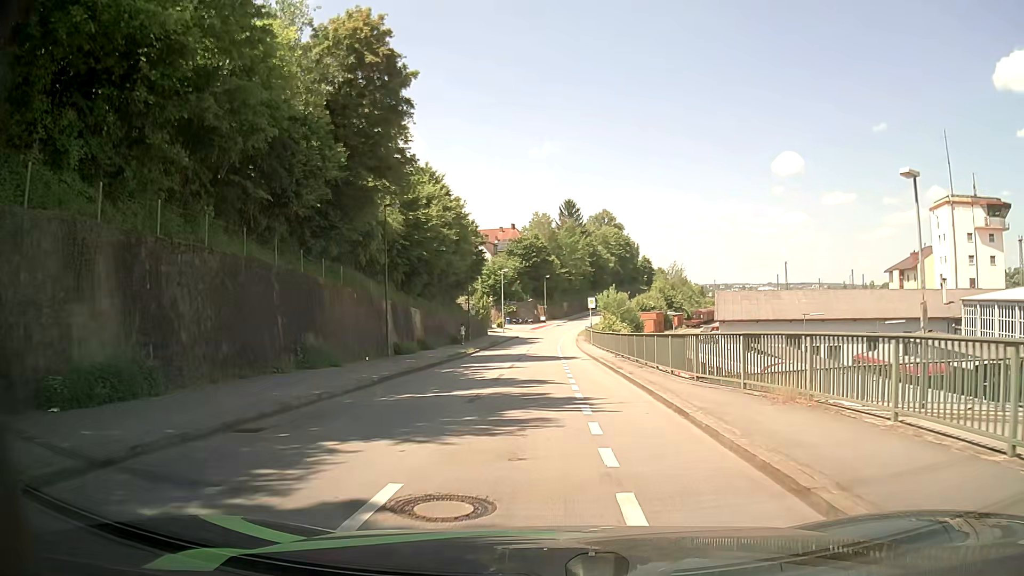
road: residential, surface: asphalt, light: Day
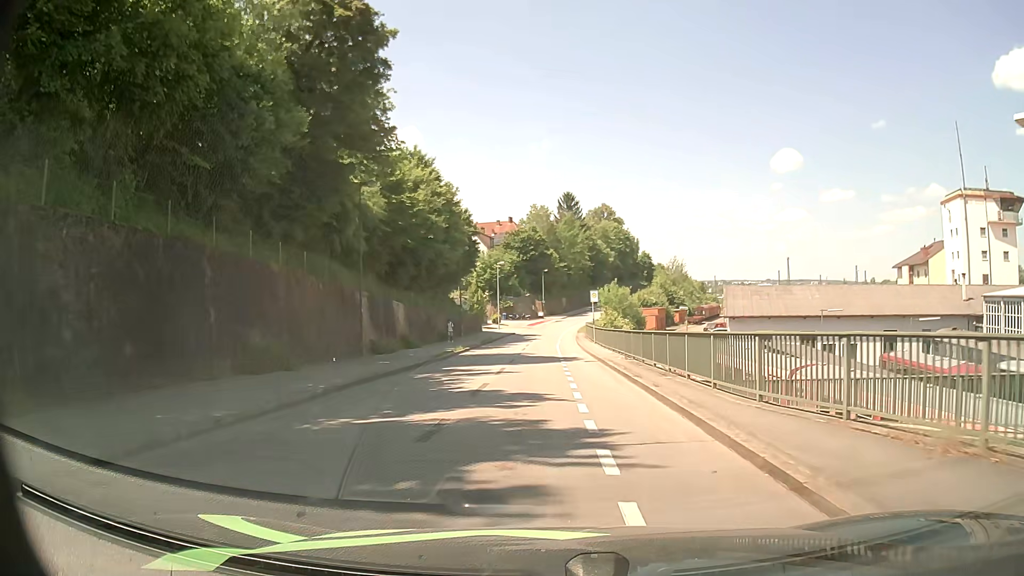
(0.0, +4.5) m; -1°
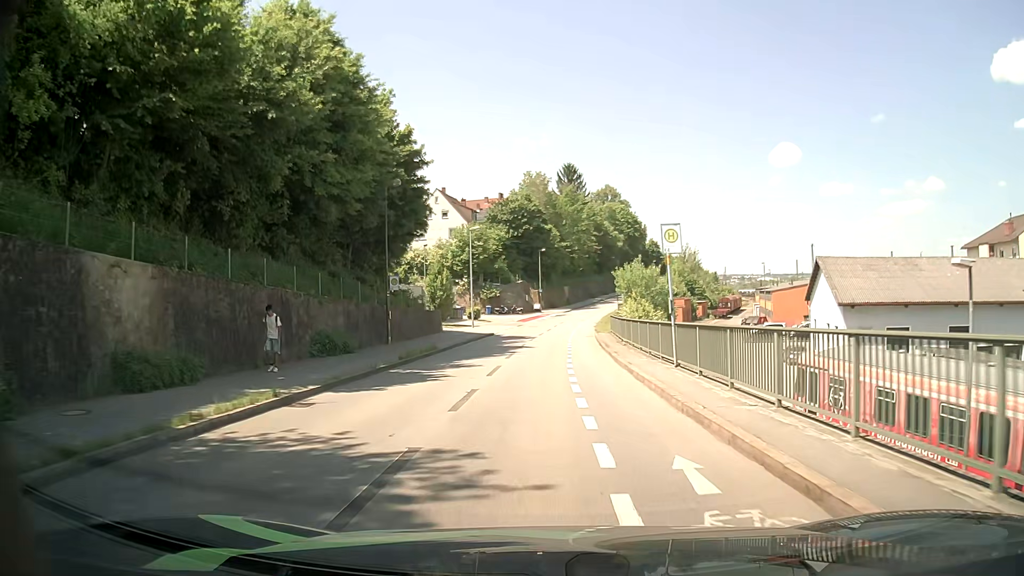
(+0.1, +26.9) m; 0°
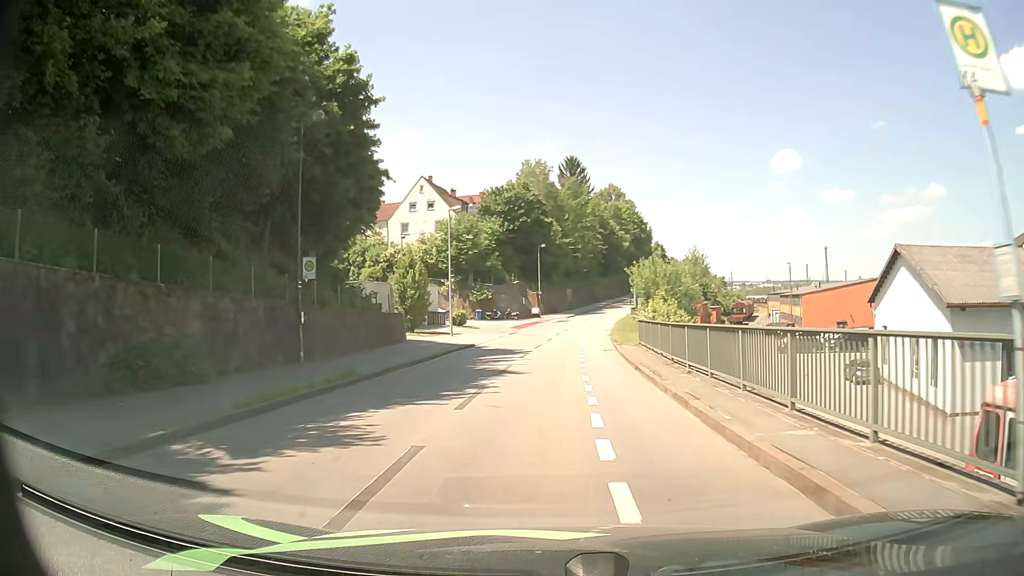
(0.0, +11.8) m; 0°
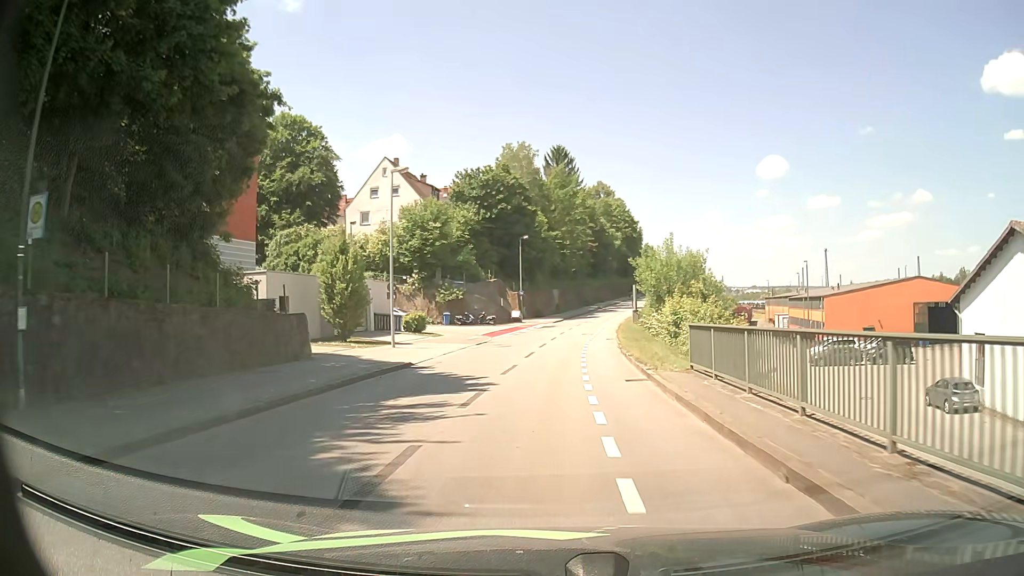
(+0.1, +12.1) m; +1°
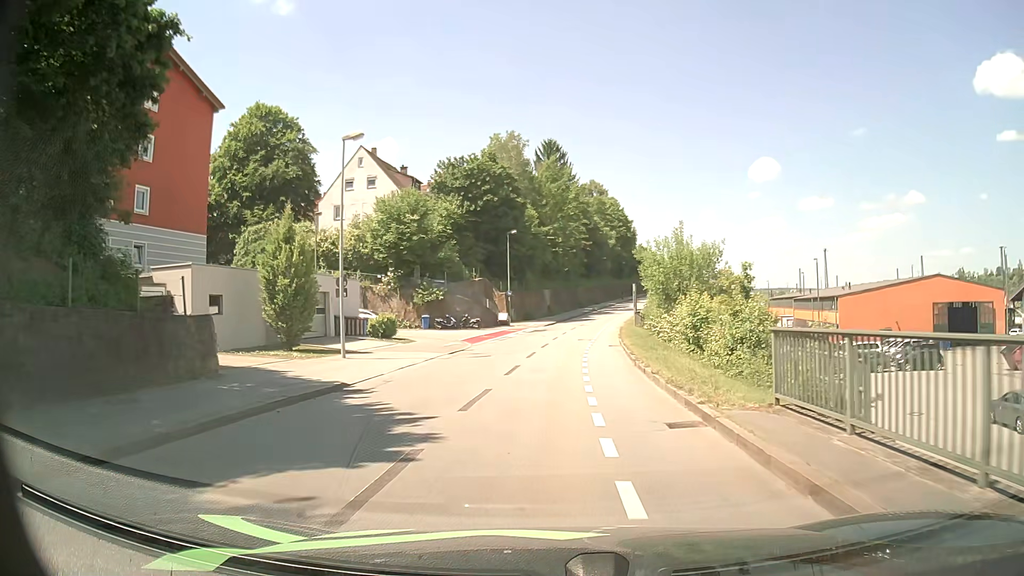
(+0.1, +6.1) m; +1°
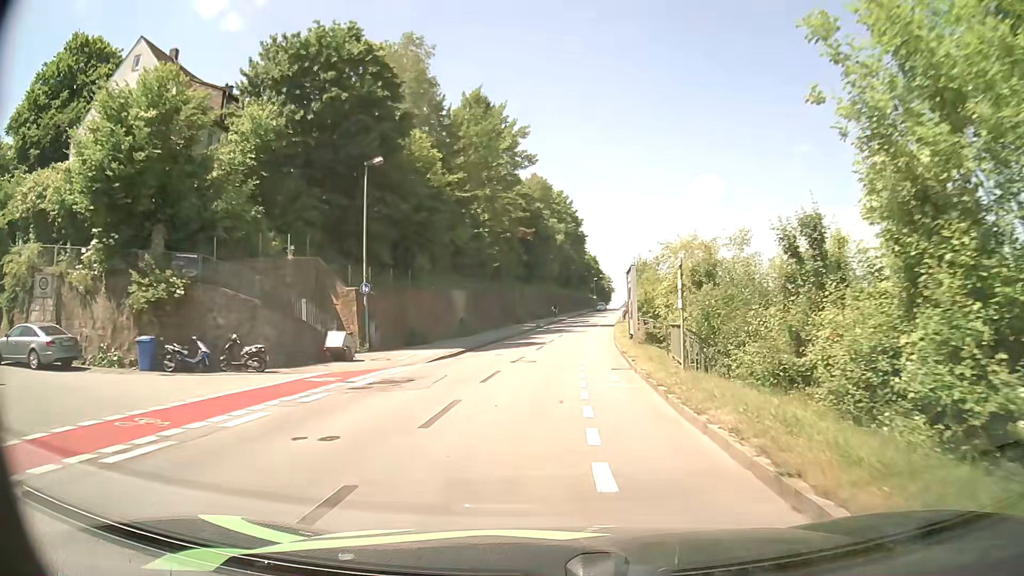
(+1.4, +31.6) m; +5°
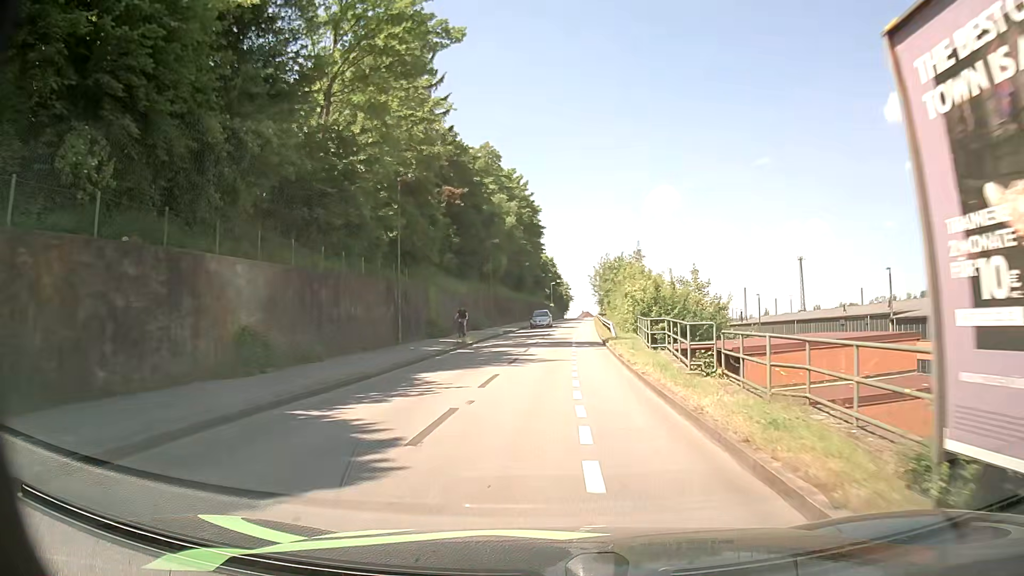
(+0.7, +26.3) m; +3°
(0, +10) (0, +20) (+1, +30) (+1, +40) (+2, +50) (+3, +60) (+3, +70) (+4, +80) (+5, +90) (+5, +100) m
